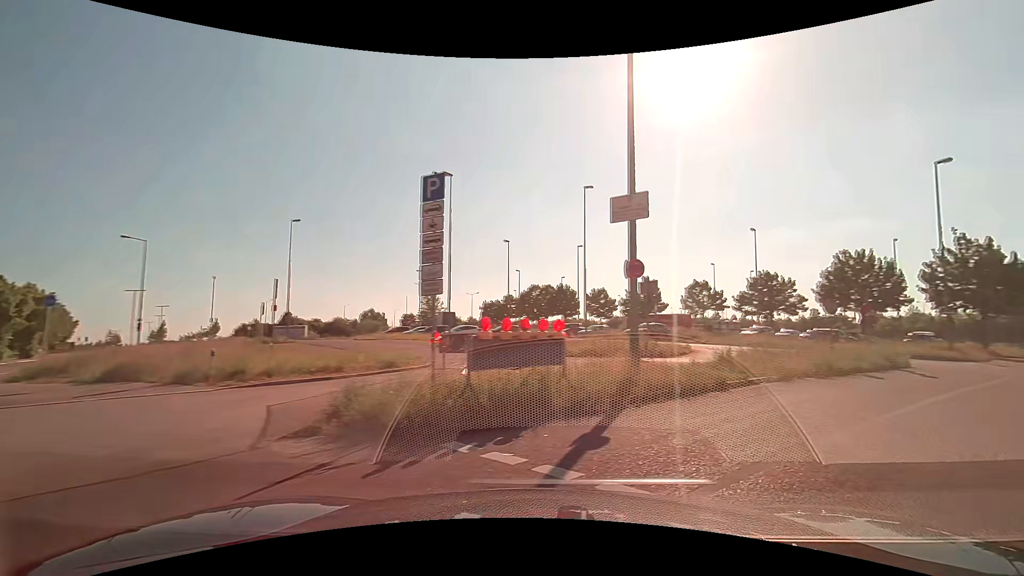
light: Day
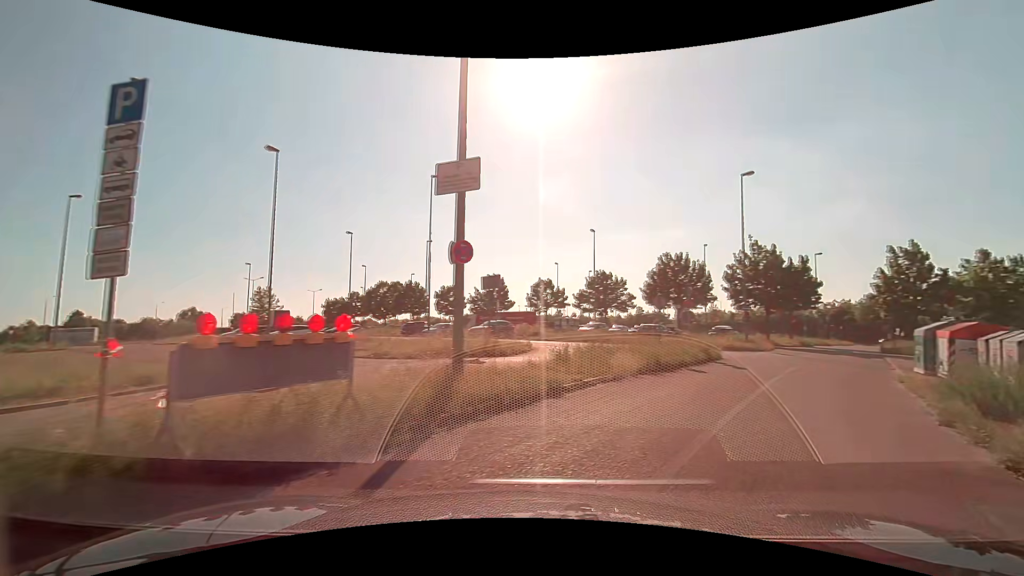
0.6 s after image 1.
(+0.3, +2.4) m; +16°
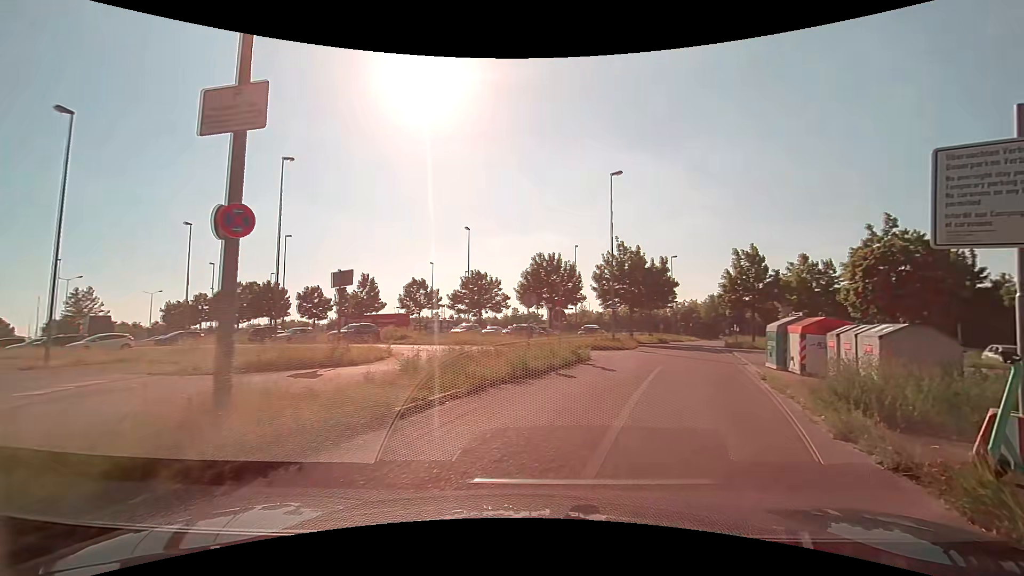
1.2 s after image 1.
(+0.4, +2.6) m; +14°
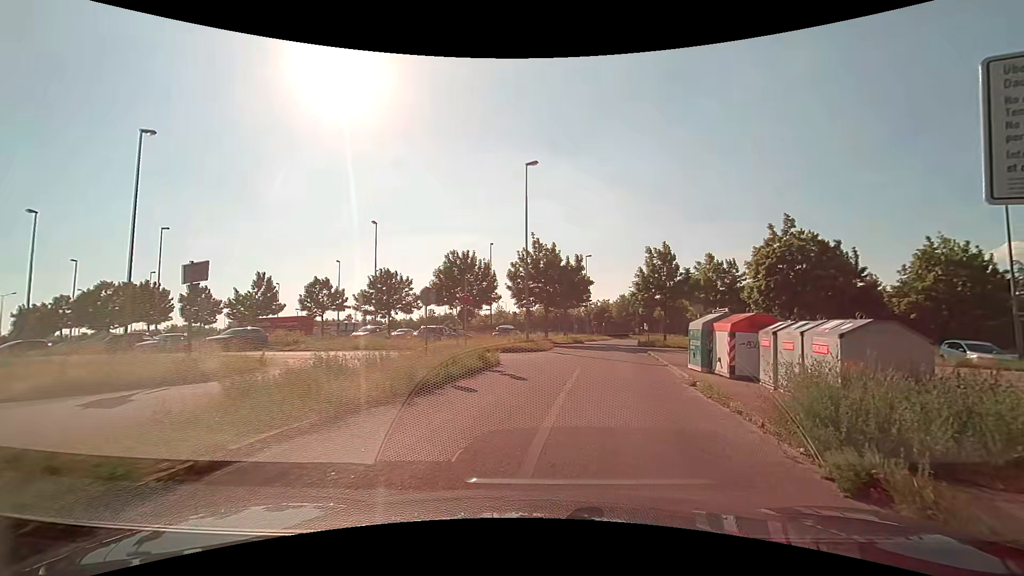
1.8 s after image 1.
(+0.3, +2.9) m; +9°
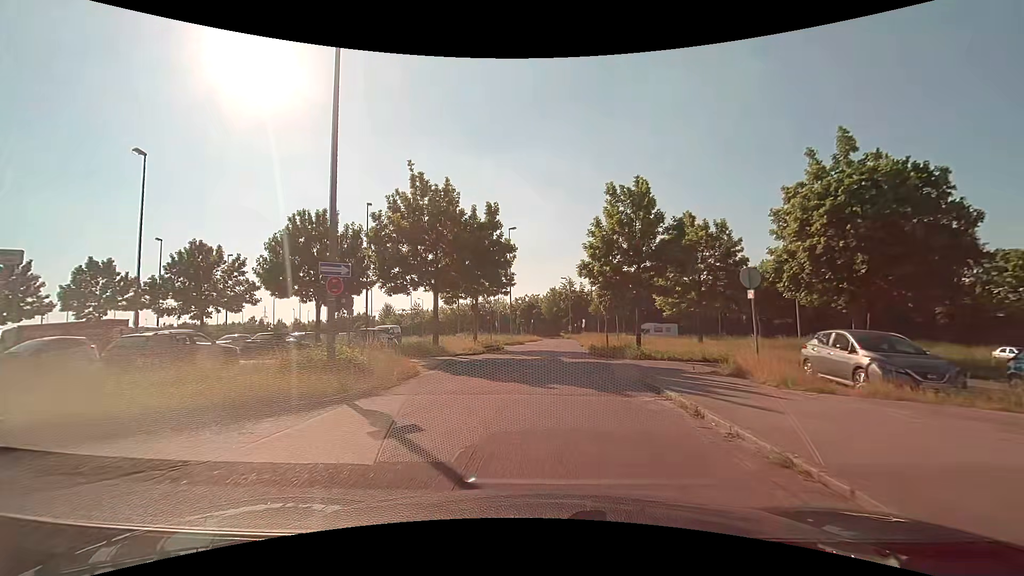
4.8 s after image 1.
(+2.4, +20.2) m; +9°
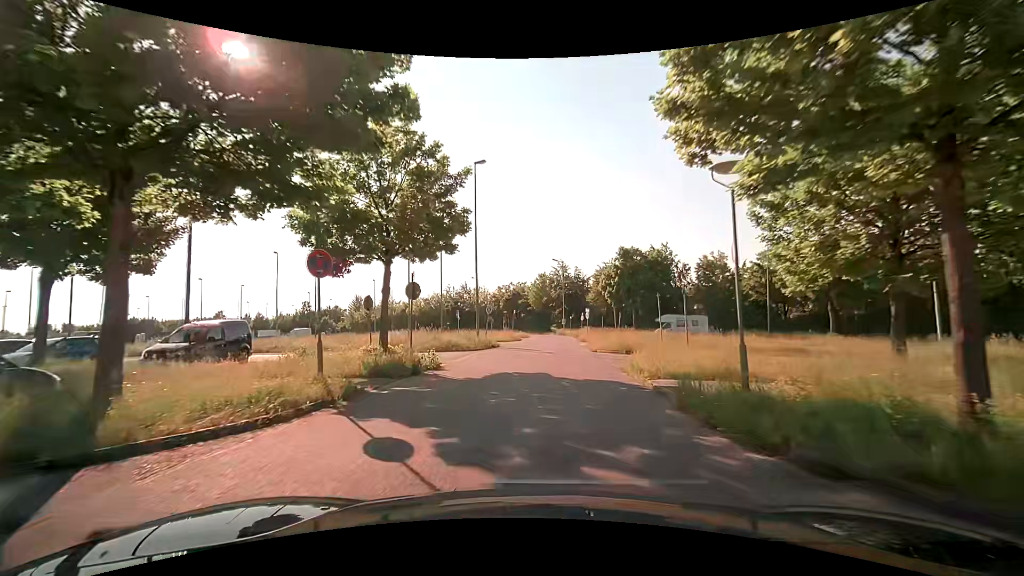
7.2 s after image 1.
(+0.3, +19.8) m; +1°
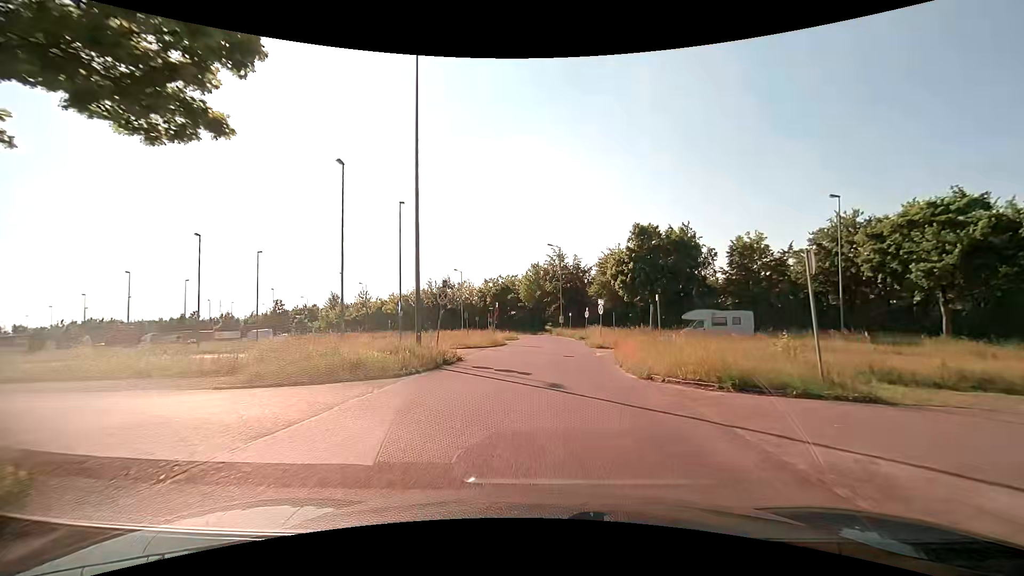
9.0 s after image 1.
(+0.1, +14.5) m; +1°
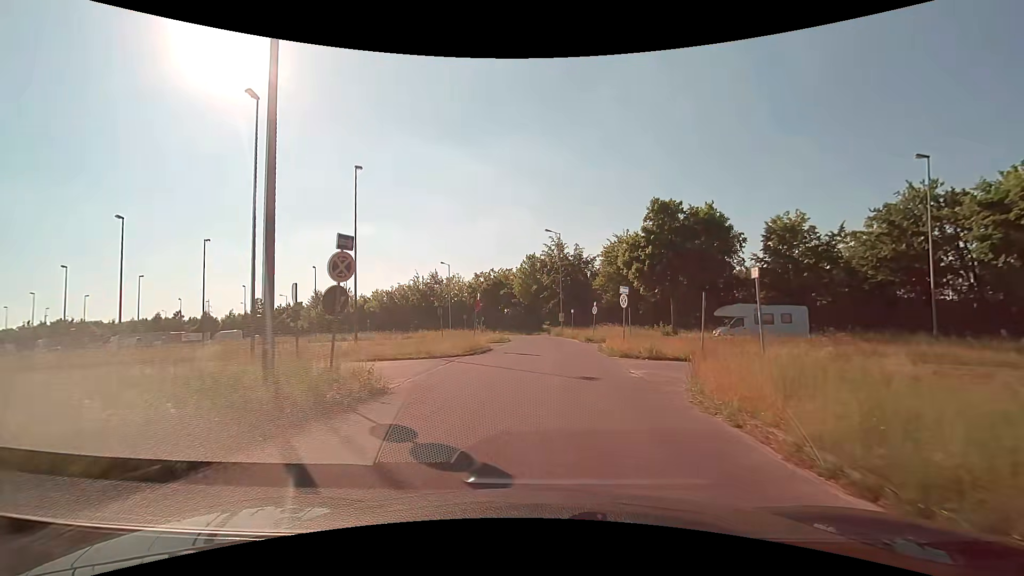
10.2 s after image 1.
(0.0, +9.7) m; 0°
(0, +10) (0, +20) (+1, +30) (+1, +40) (0, +50) (-8, +55) (-18, +58) (-28, +59) (-38, +60) (-48, +61) m
